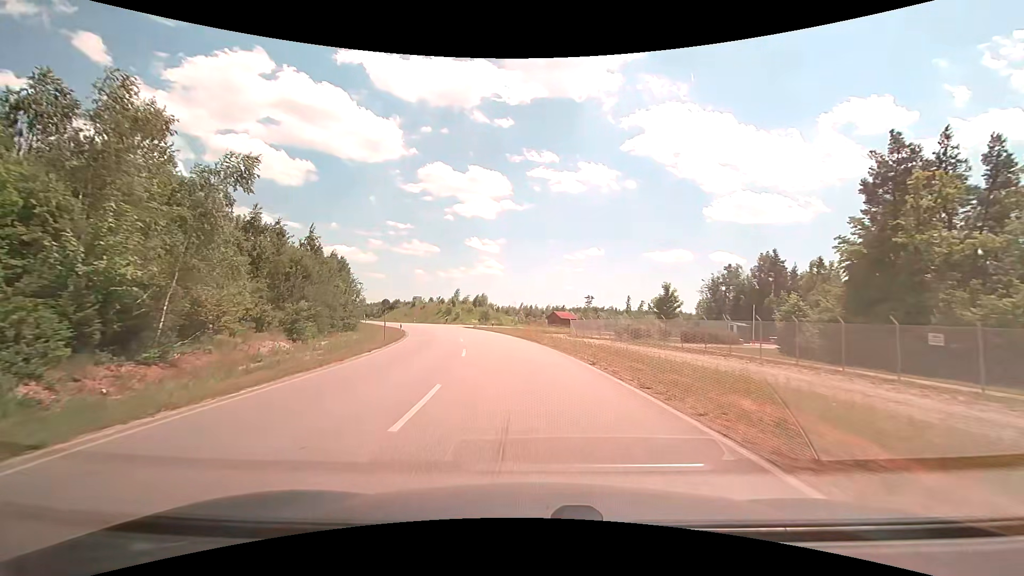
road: unclassified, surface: asphalt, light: Day
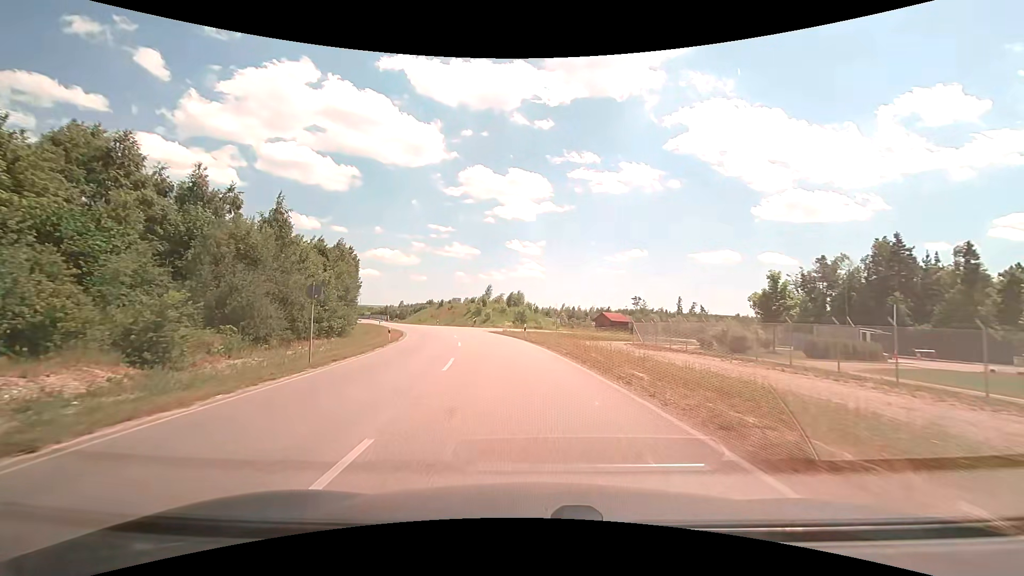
(-0.8, +17.0) m; -5°
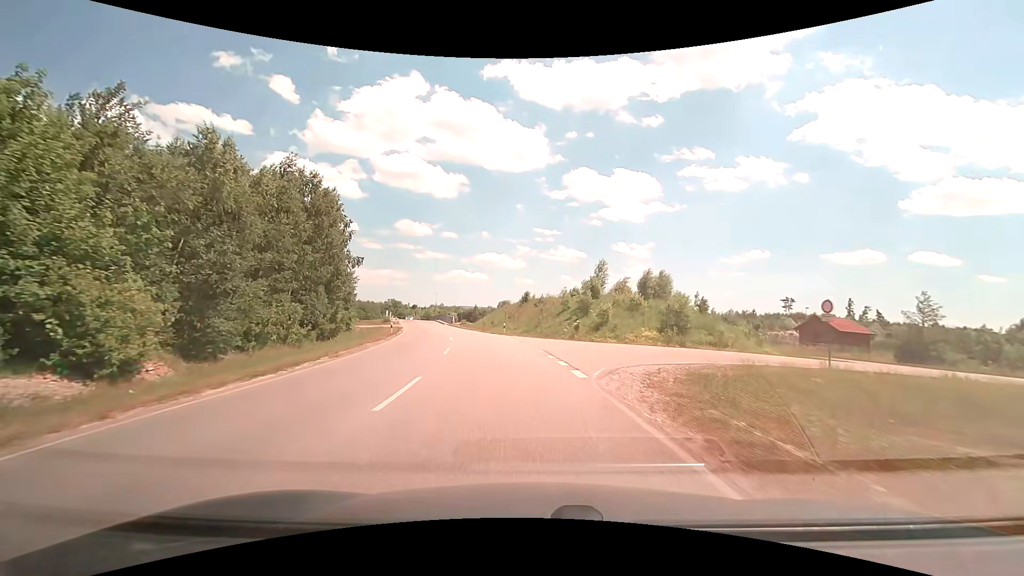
(-4.3, +42.4) m; -12°
